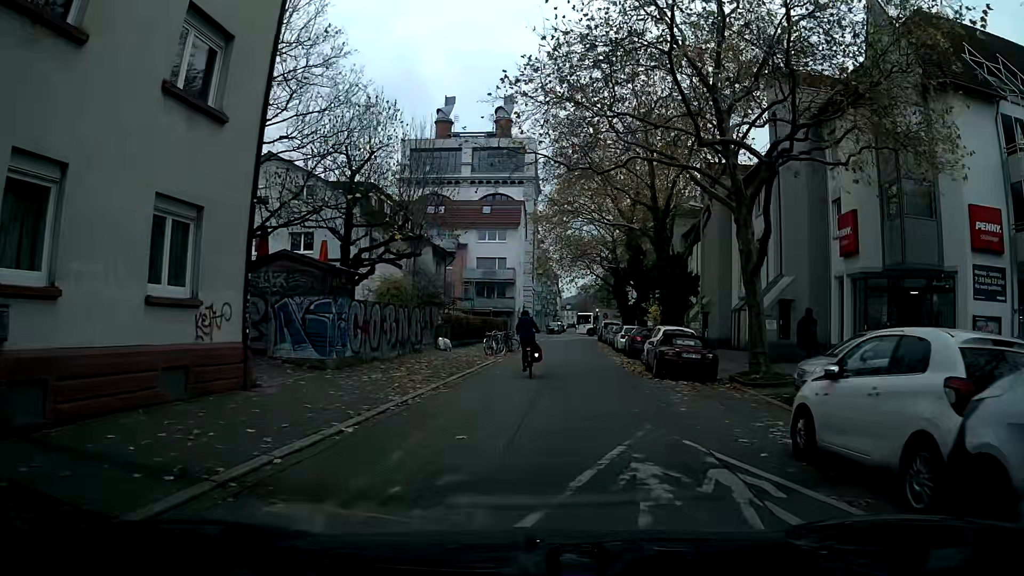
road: residential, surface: asphalt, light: Day
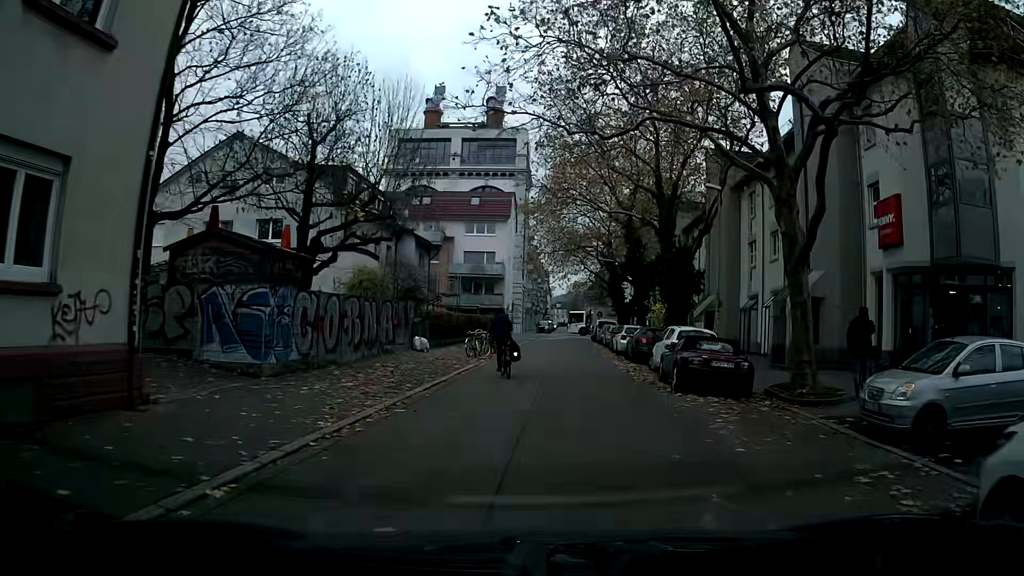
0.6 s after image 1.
(0.0, +3.9) m; 0°
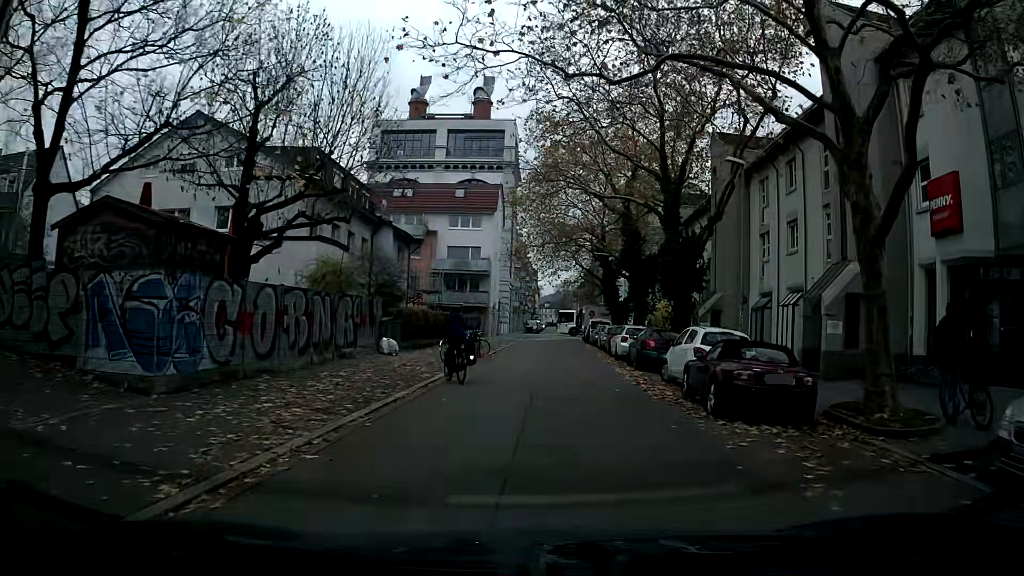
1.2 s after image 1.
(0.0, +4.0) m; +1°
